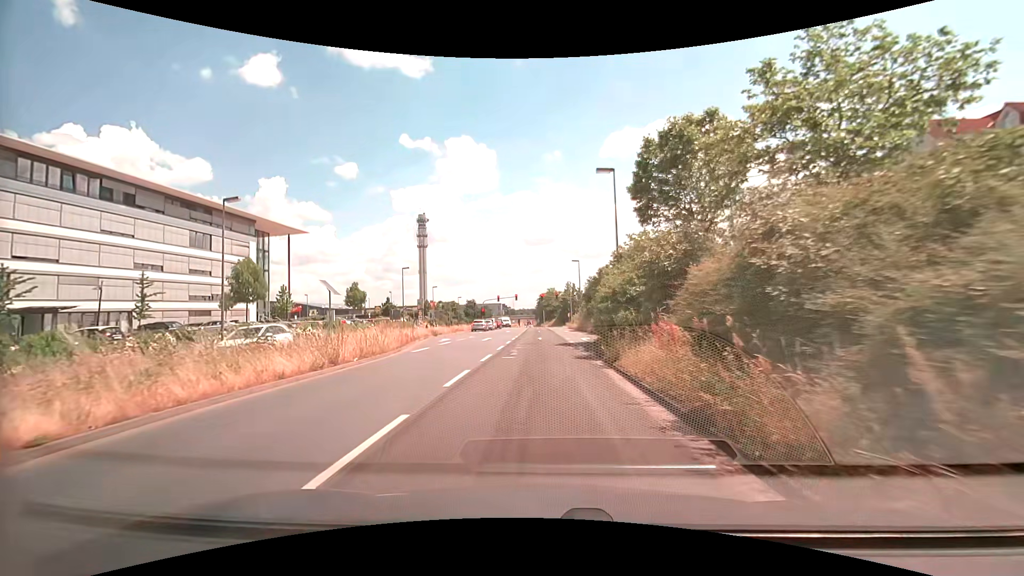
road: primary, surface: asphalt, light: Day
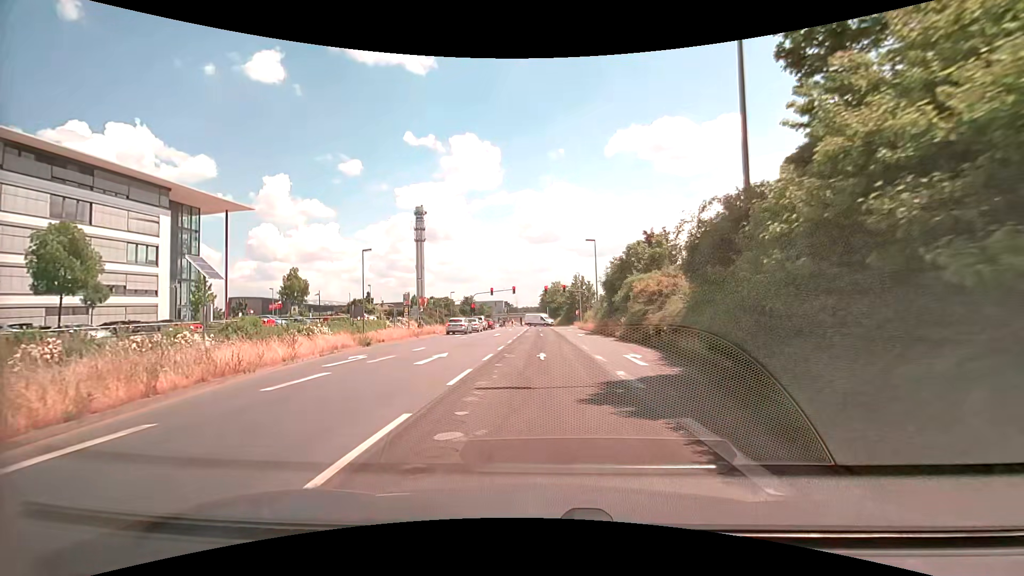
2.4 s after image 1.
(0.0, +17.7) m; -1°
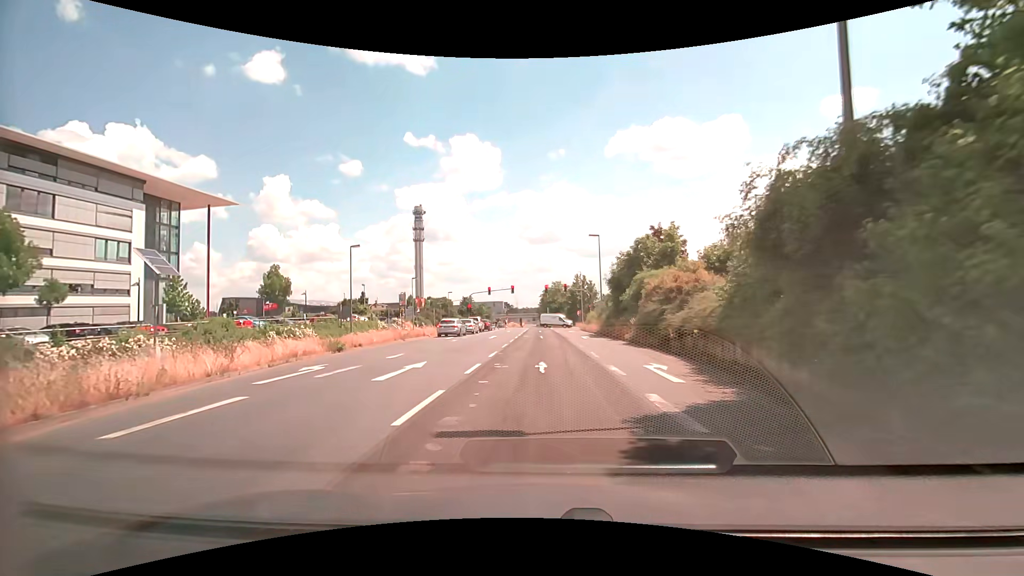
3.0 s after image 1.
(0.0, +3.7) m; 0°
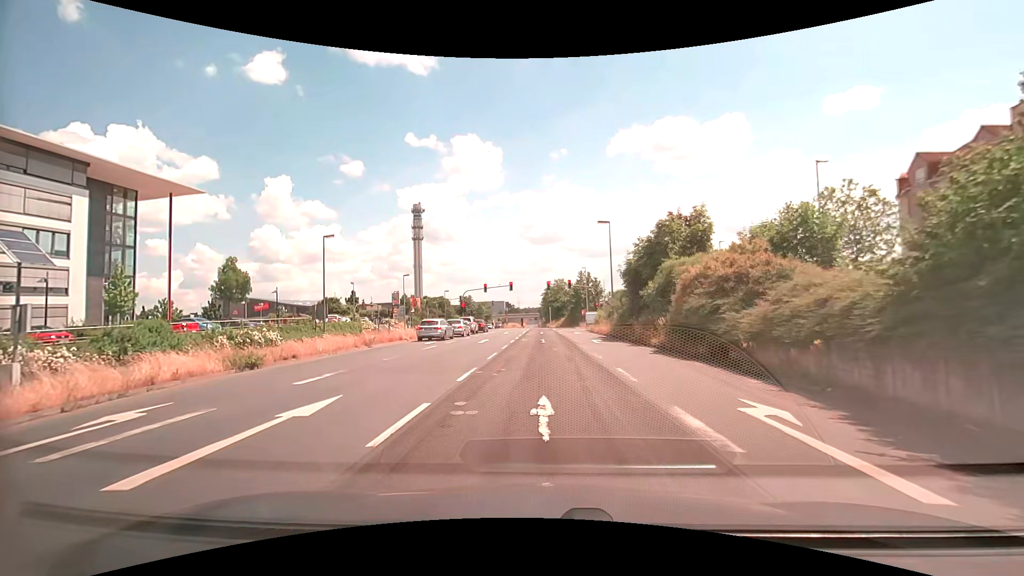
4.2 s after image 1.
(0.0, +6.9) m; +1°
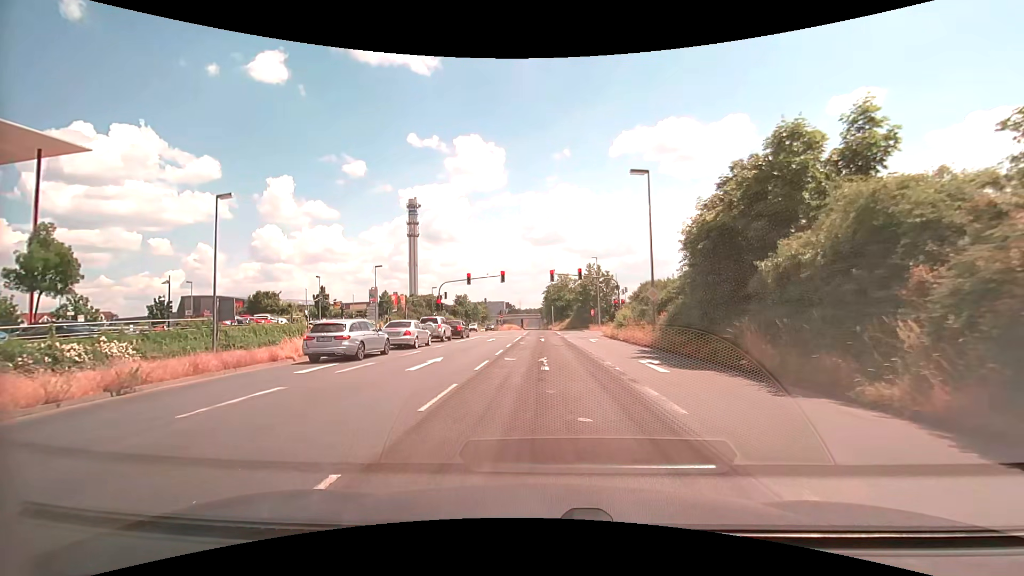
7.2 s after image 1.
(-0.2, +15.7) m; -1°
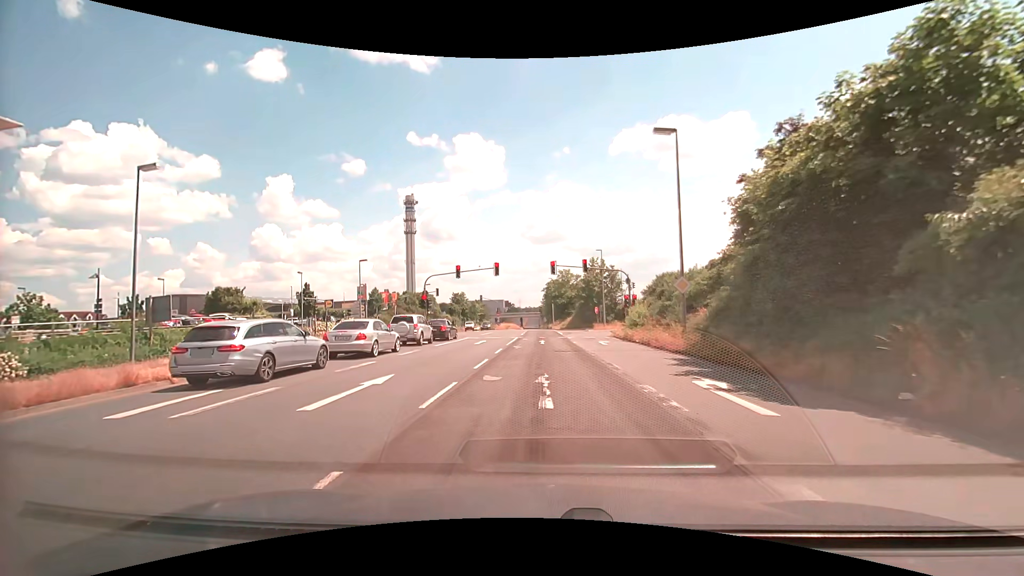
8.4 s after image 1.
(0.0, +6.1) m; 0°
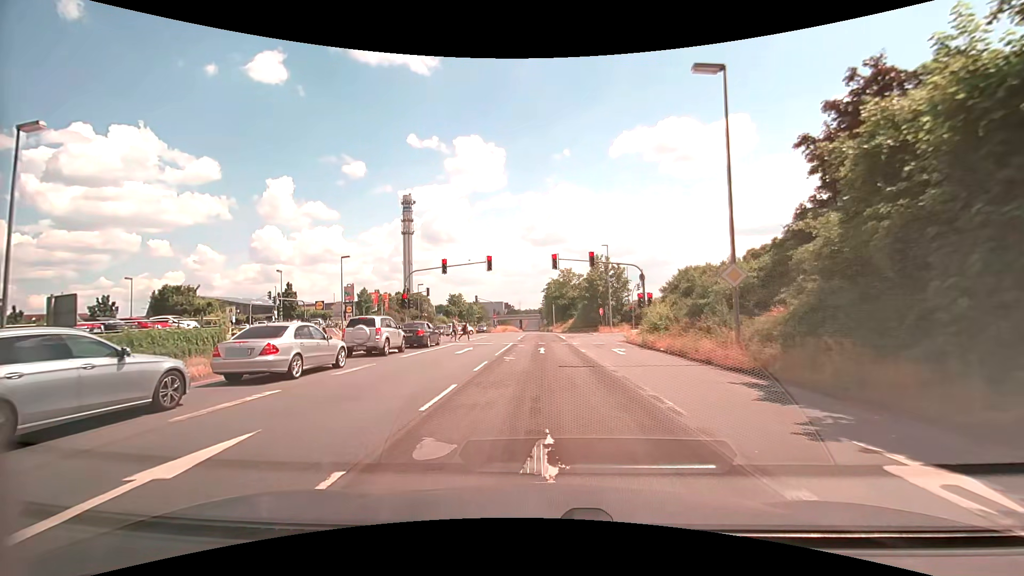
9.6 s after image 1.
(0.0, +6.0) m; 0°
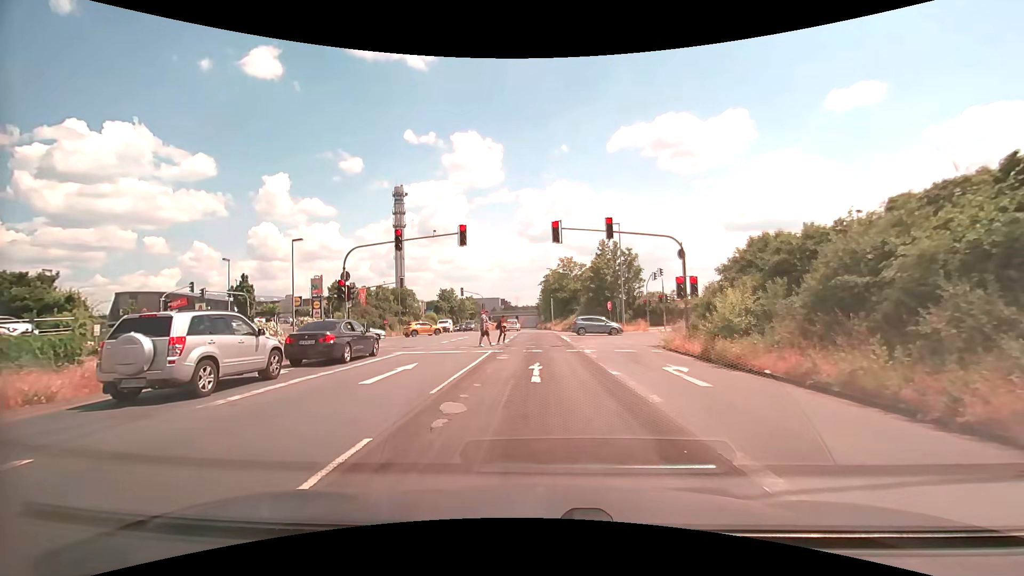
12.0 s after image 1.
(+0.1, +11.0) m; 0°
(0, +10) (0, +20) (0, +30) (0, +40) (0, +50) (0, +60) (0, +70) (-1, +80) (-1, +90) (-1, +100) m
